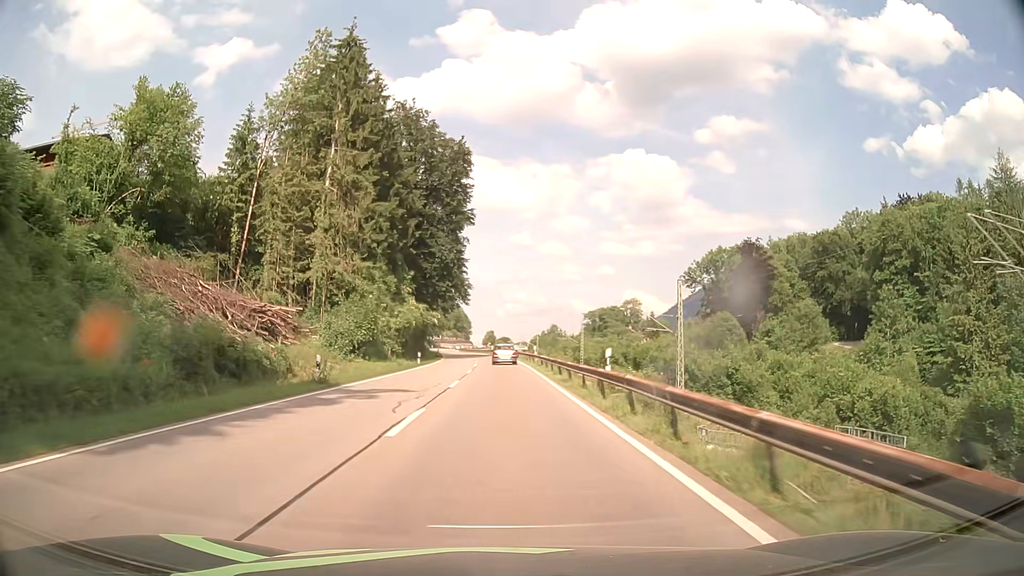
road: primary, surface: asphalt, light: Day
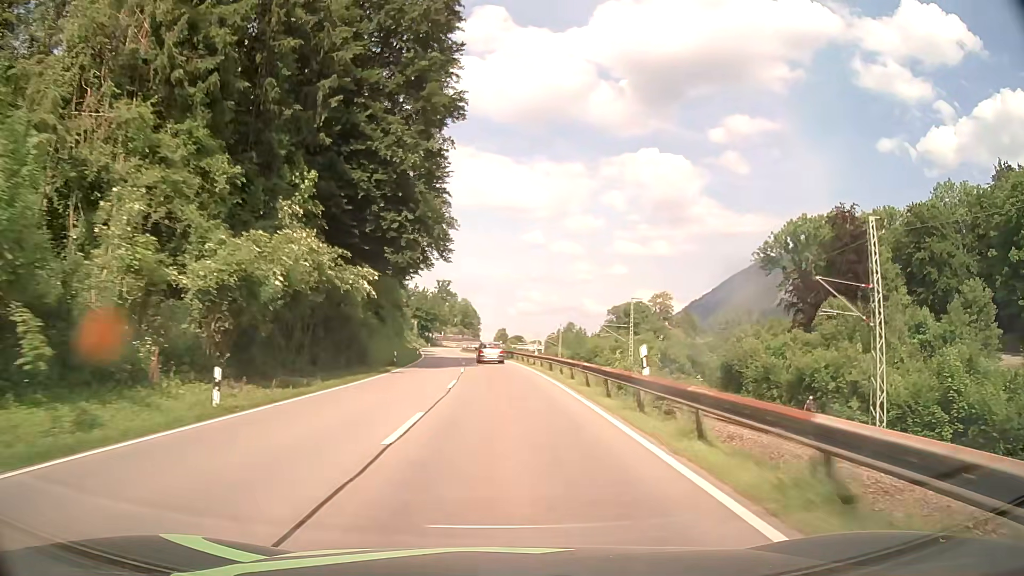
(+0.3, +36.8) m; 0°
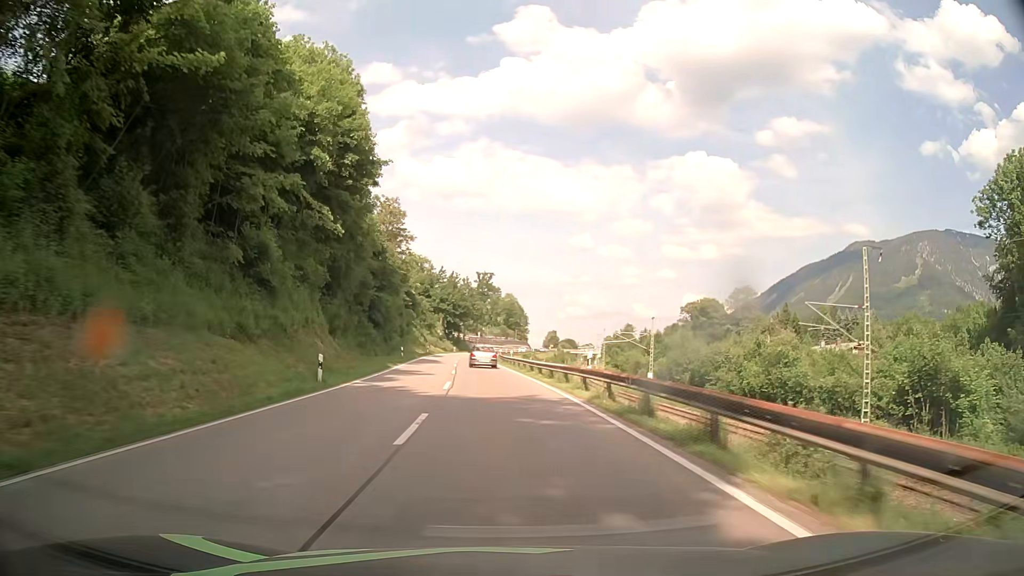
(-1.4, +48.2) m; -4°
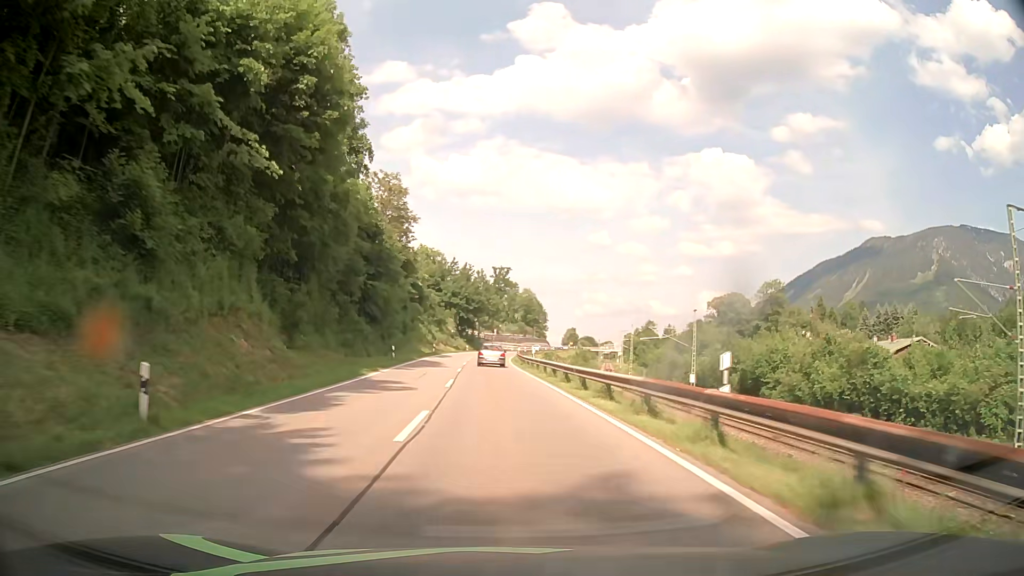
(-0.1, +11.9) m; -2°
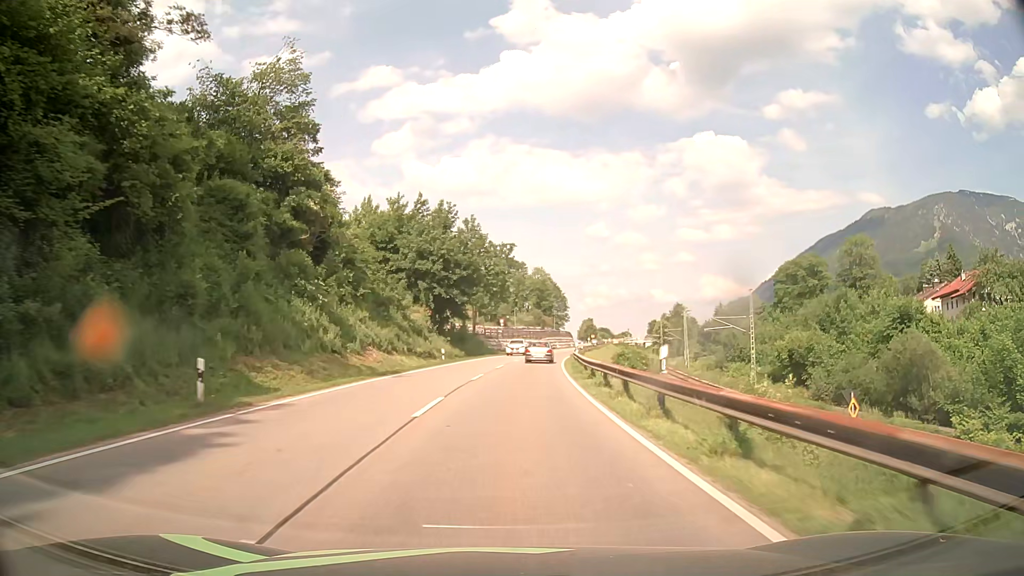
(-0.8, +57.2) m; 0°
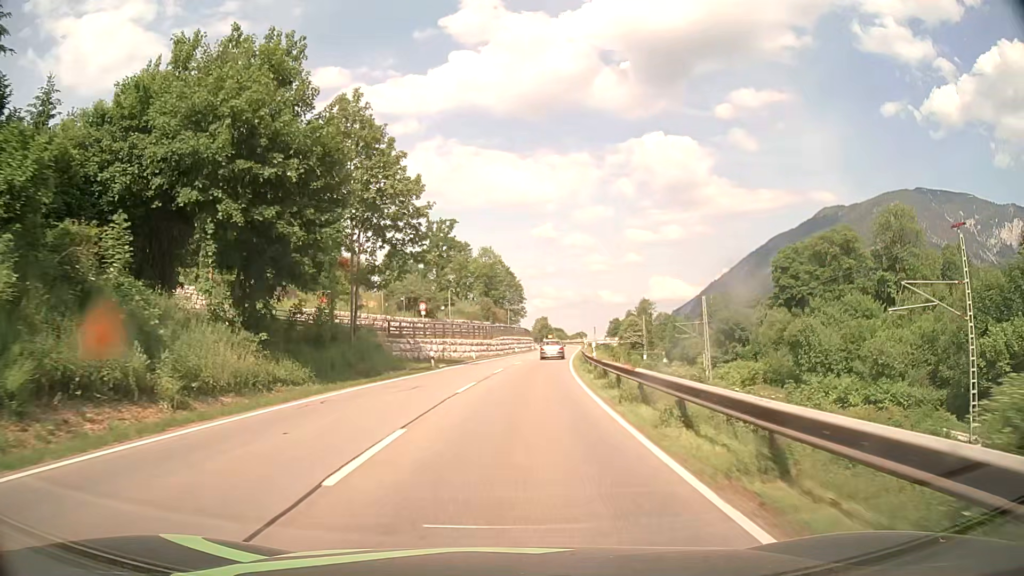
(+1.6, +41.5) m; +5°
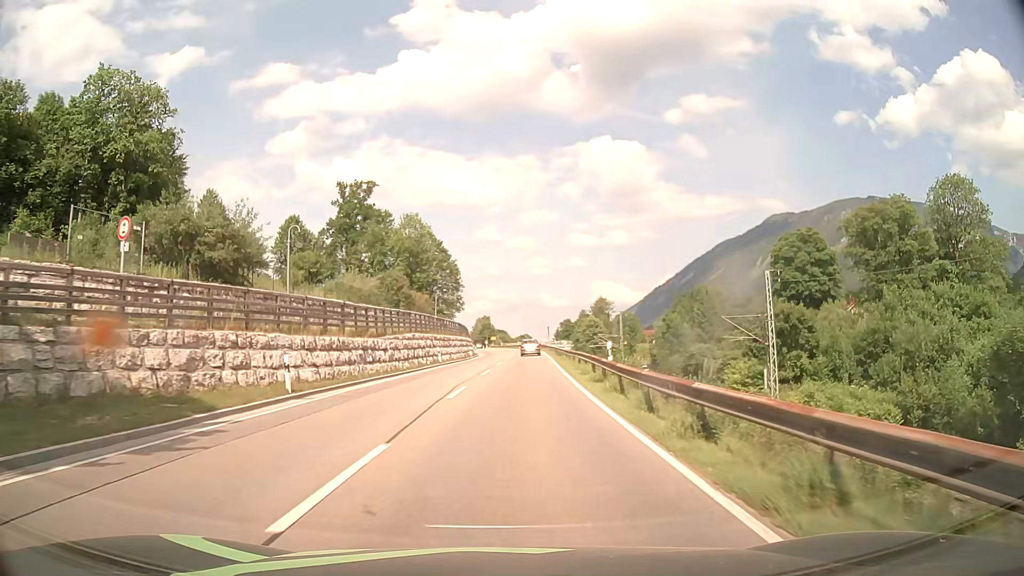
(+1.6, +37.3) m; +5°
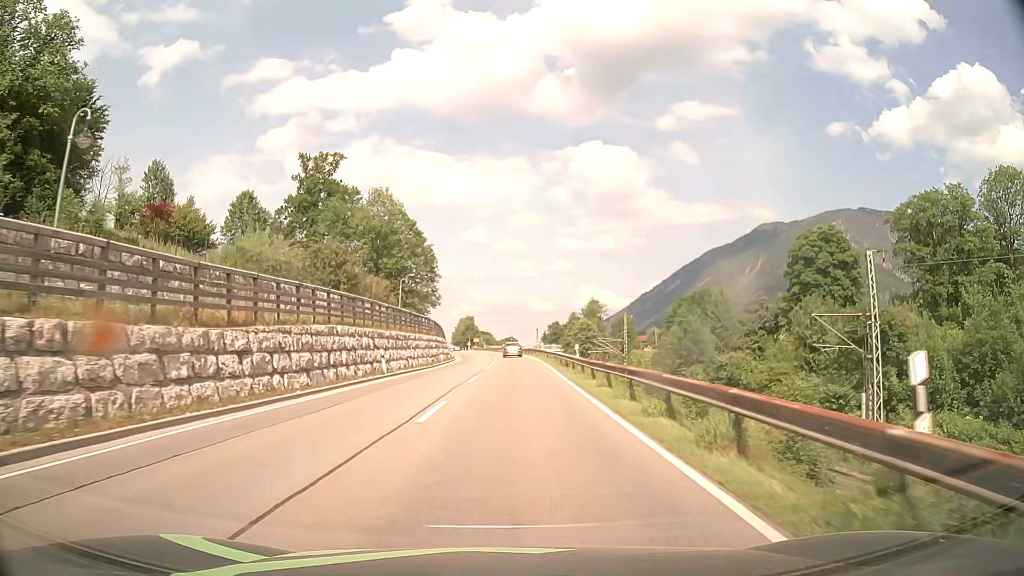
(+0.2, +17.0) m; +1°
(0, +10) (0, +20) (0, +30) (+1, +40) (+1, +50) (+1, +60) (0, +70) (0, +80) (-1, +90) (-2, +100) m
